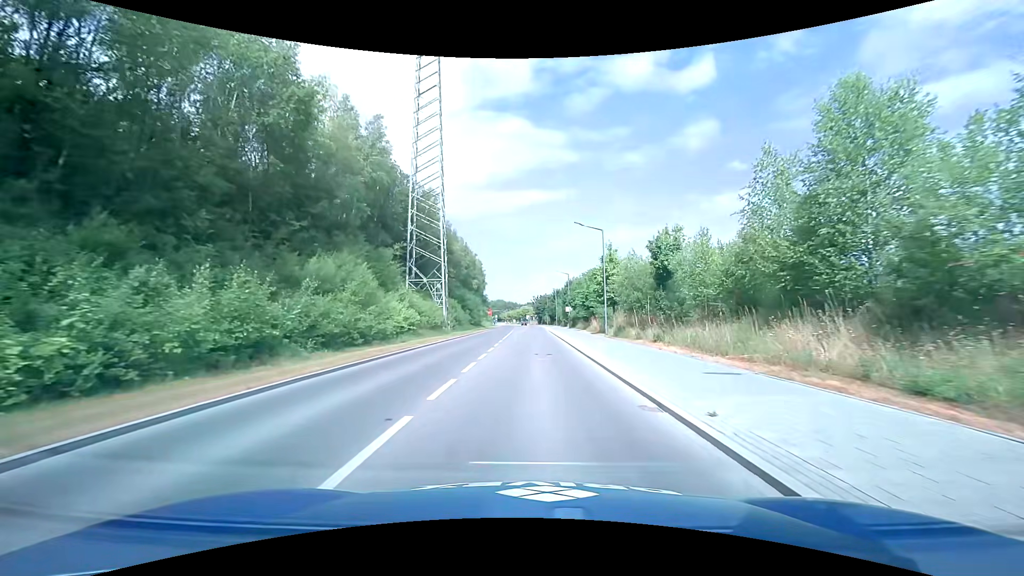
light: Day
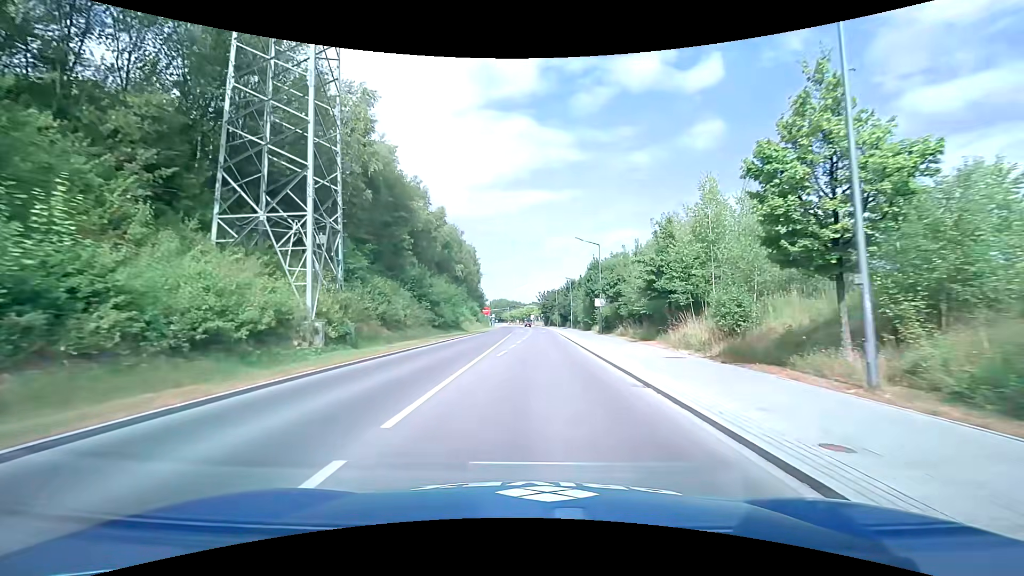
(+0.4, +29.1) m; 0°
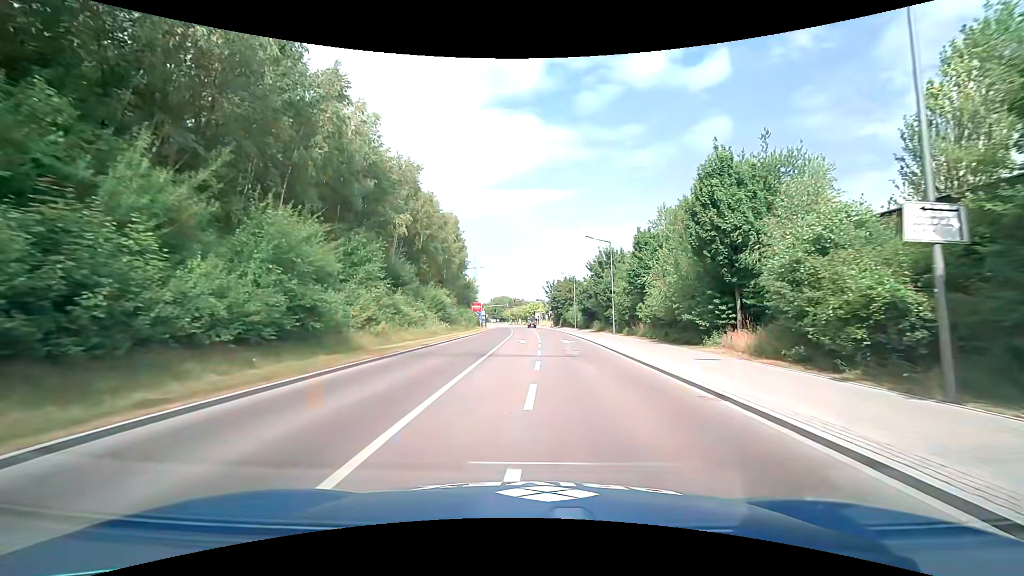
(0.0, +36.1) m; -1°
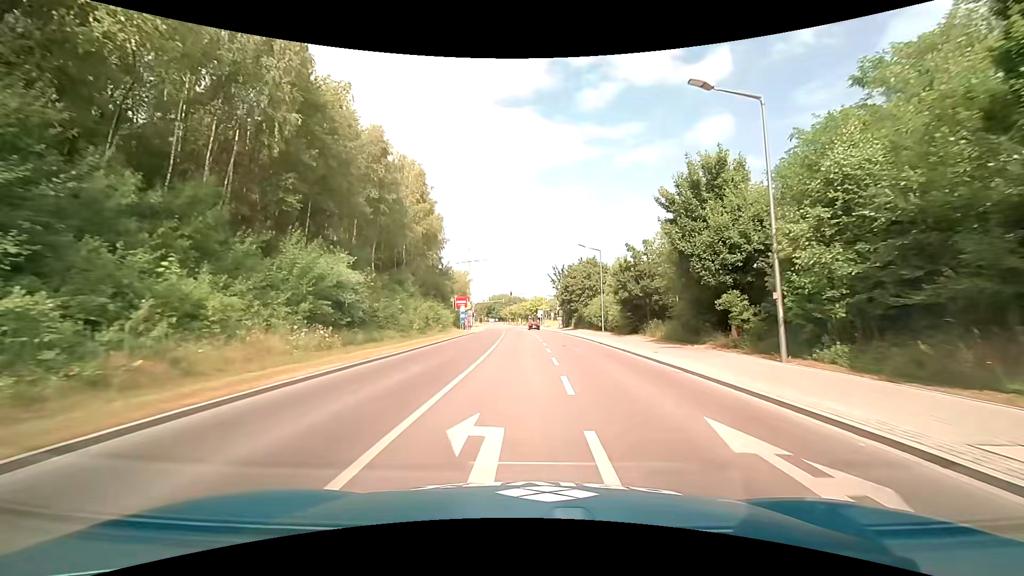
(+0.2, +28.3) m; +1°
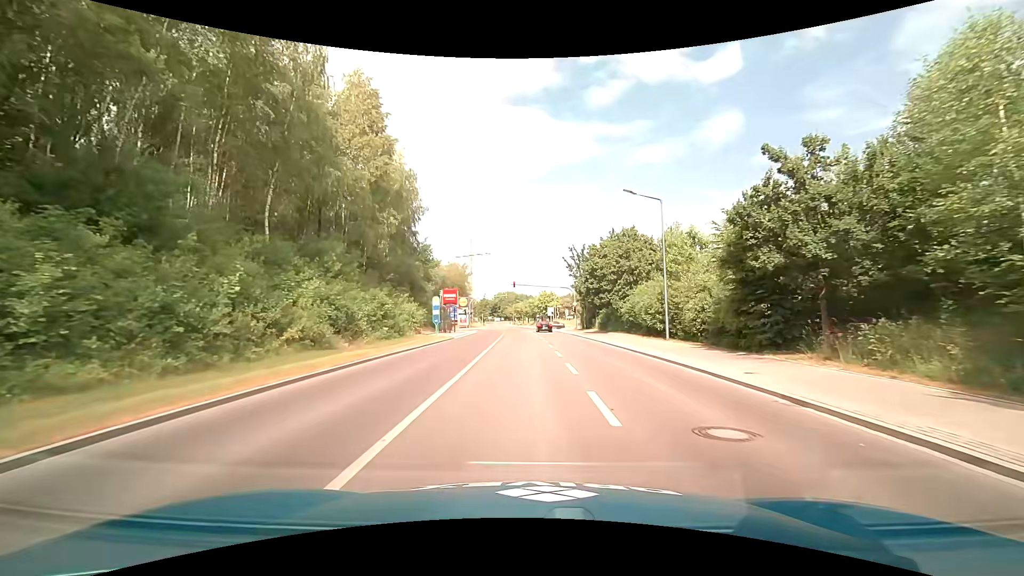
(-0.2, +20.8) m; -1°
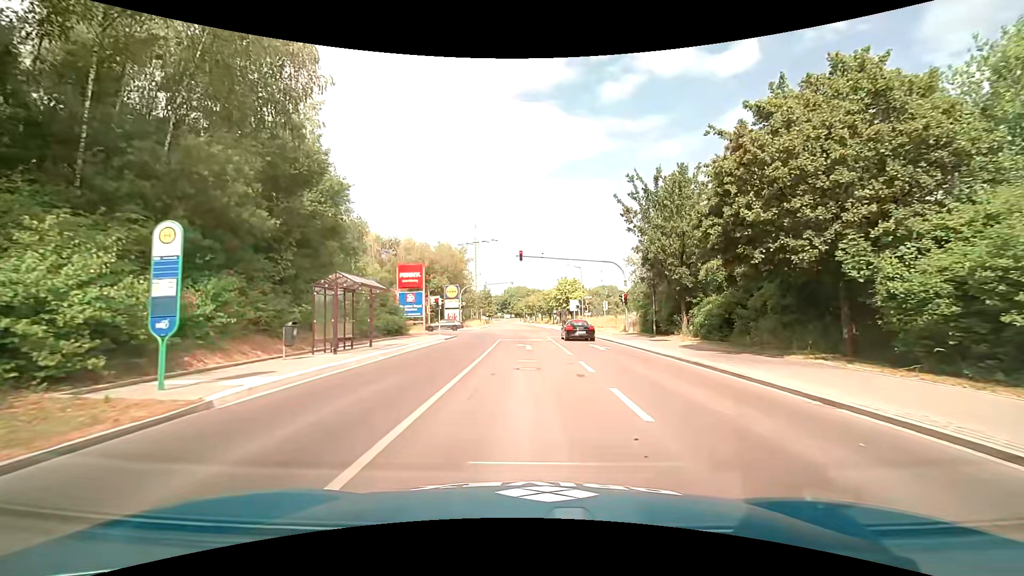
(-0.4, +29.5) m; -1°
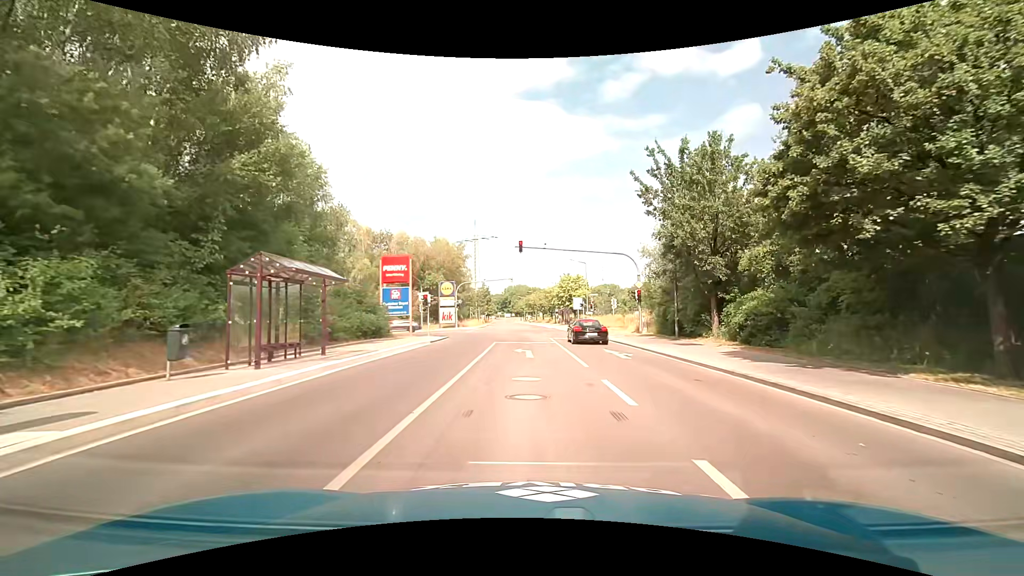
(0.0, +4.7) m; 0°
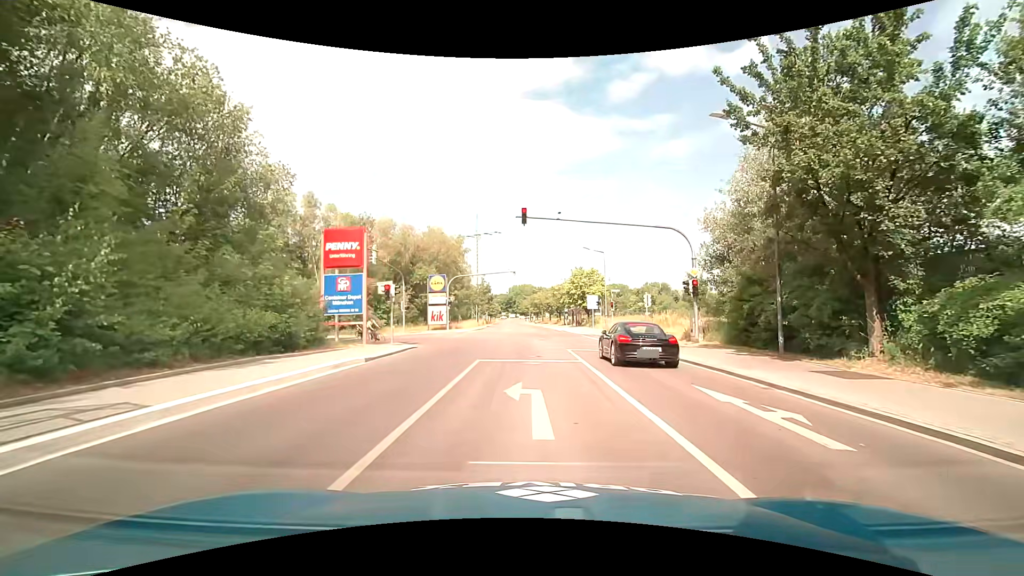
(-0.1, +10.9) m; 0°
